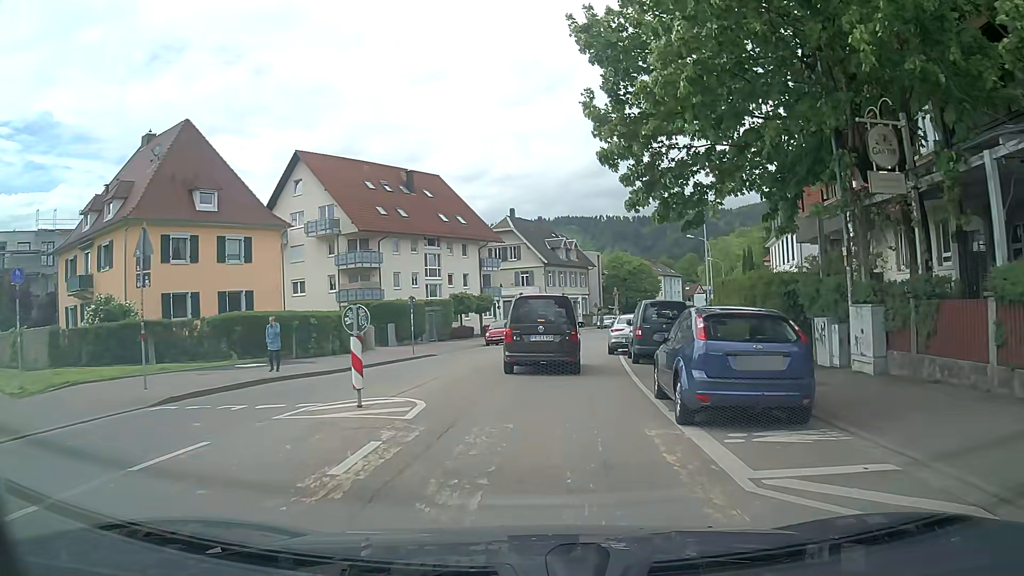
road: unclassified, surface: asphalt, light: Day
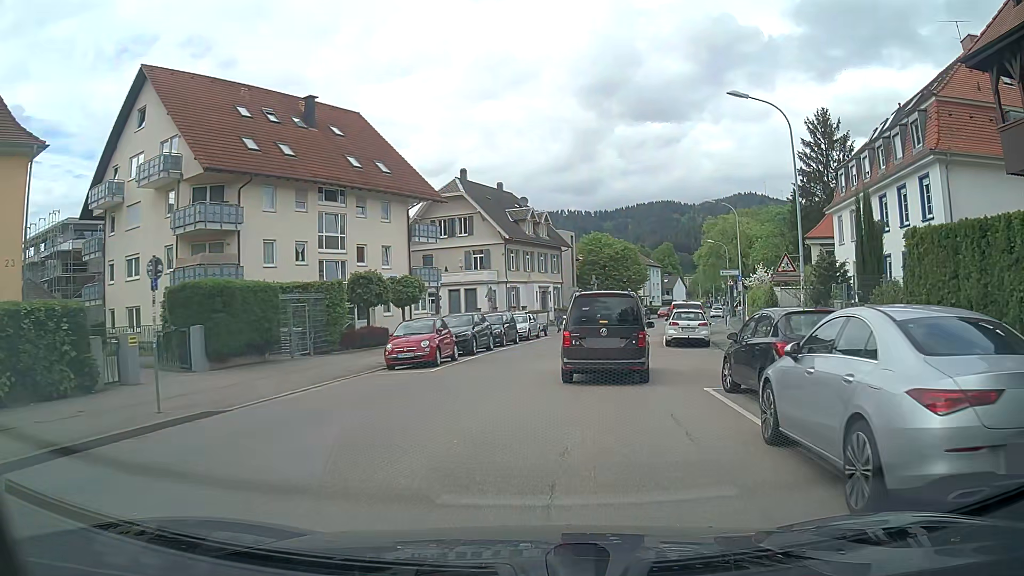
(+0.2, +20.6) m; +3°
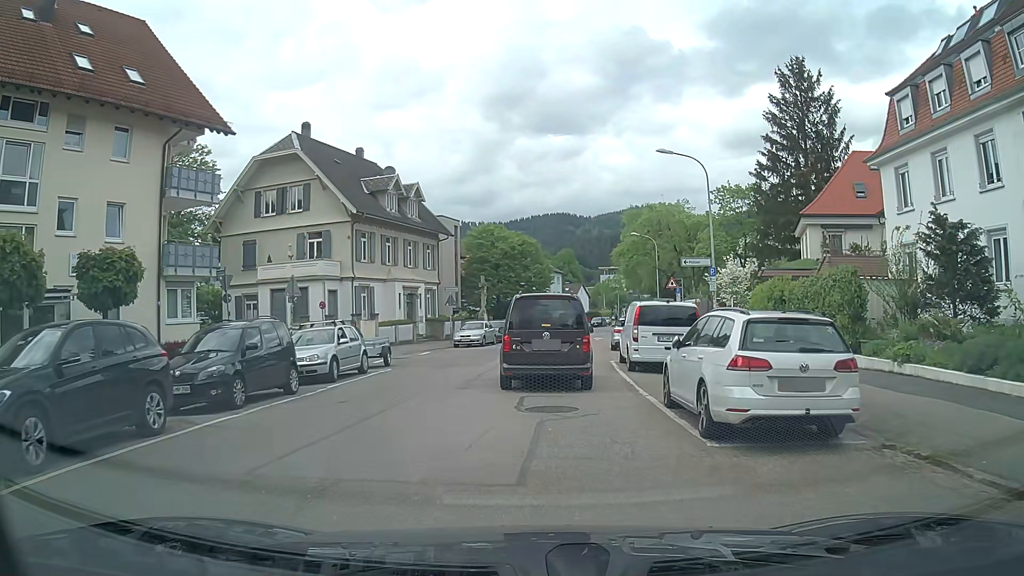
(+1.8, +18.7) m; +8°
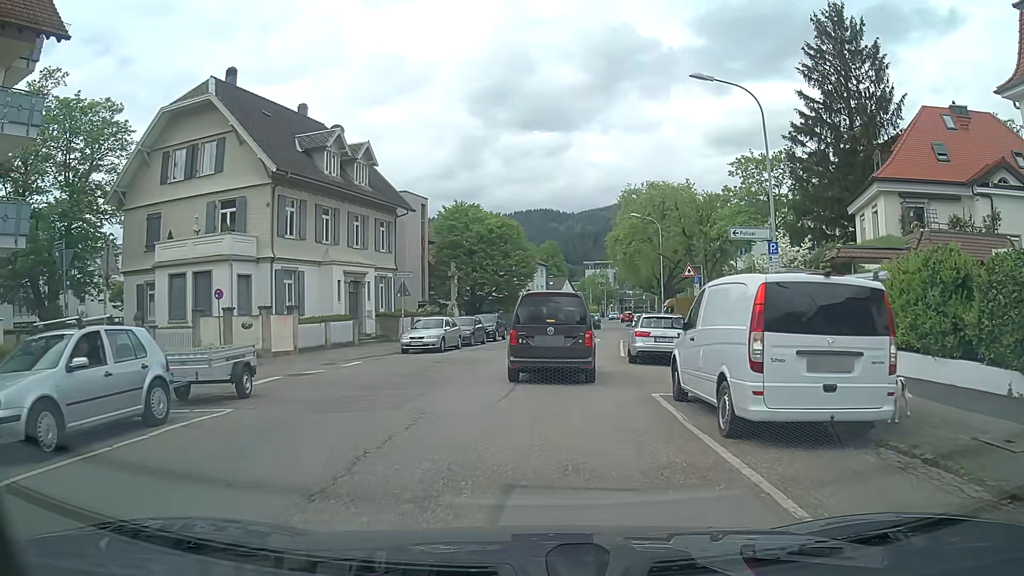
(+0.3, +10.4) m; +1°
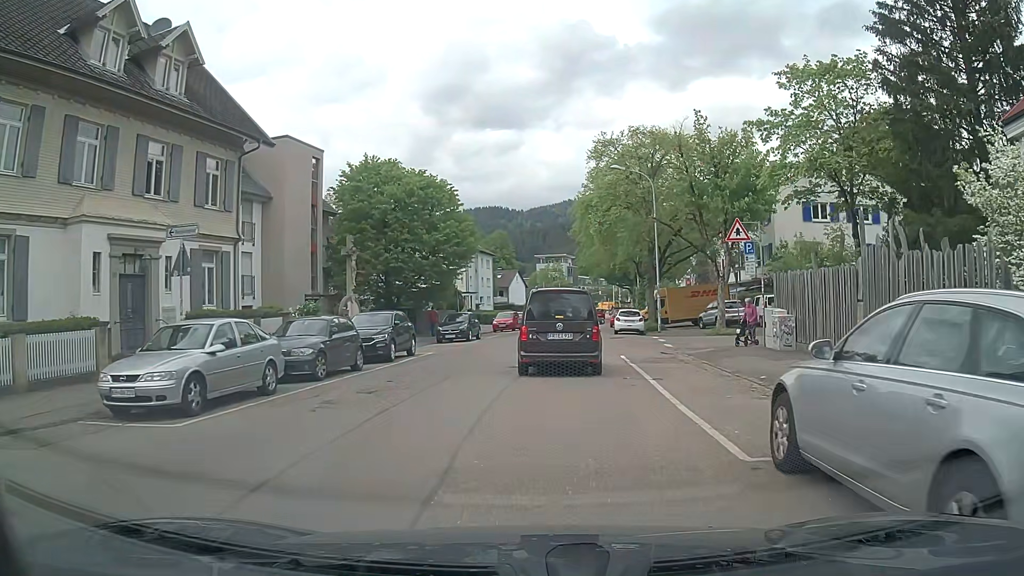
(+0.9, +17.2) m; +6°
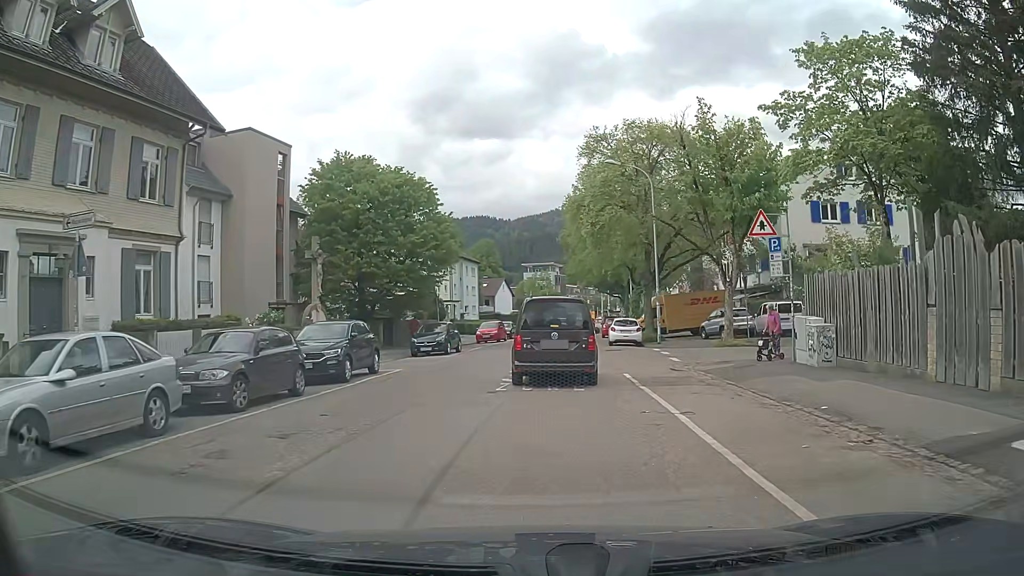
(0.0, +3.7) m; +1°
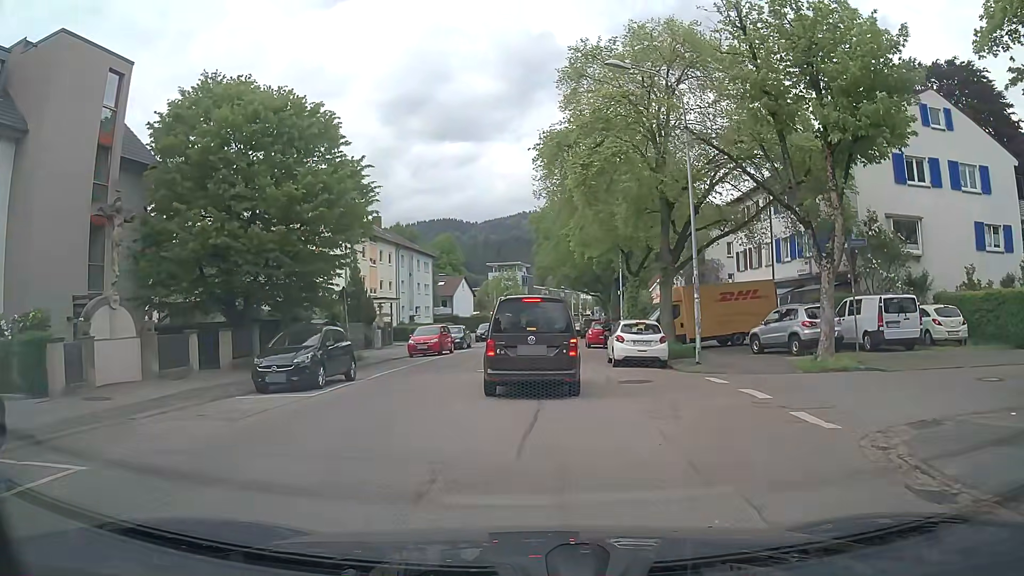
(+0.4, +14.2) m; +4°
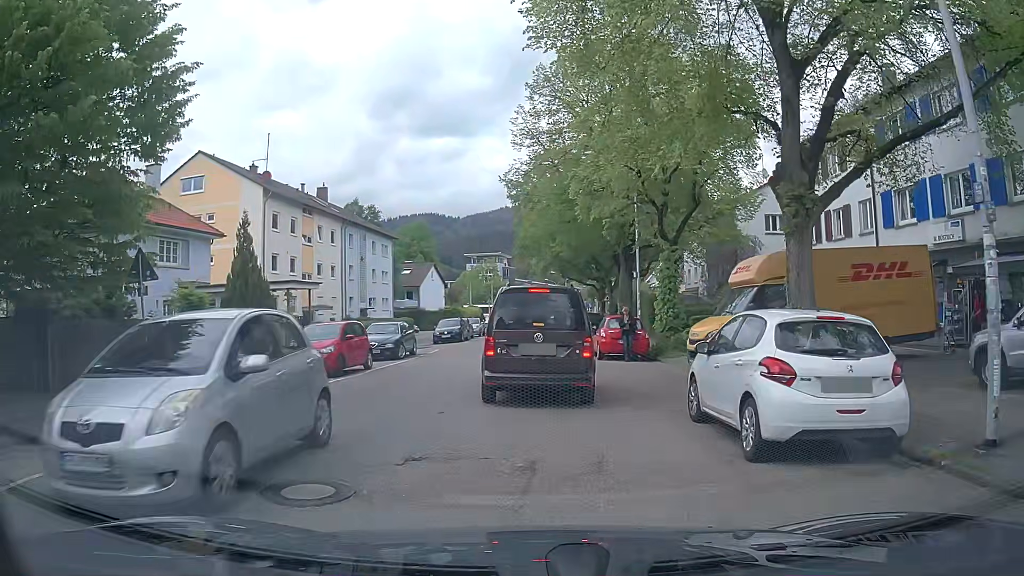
(0.0, +14.2) m; +2°
